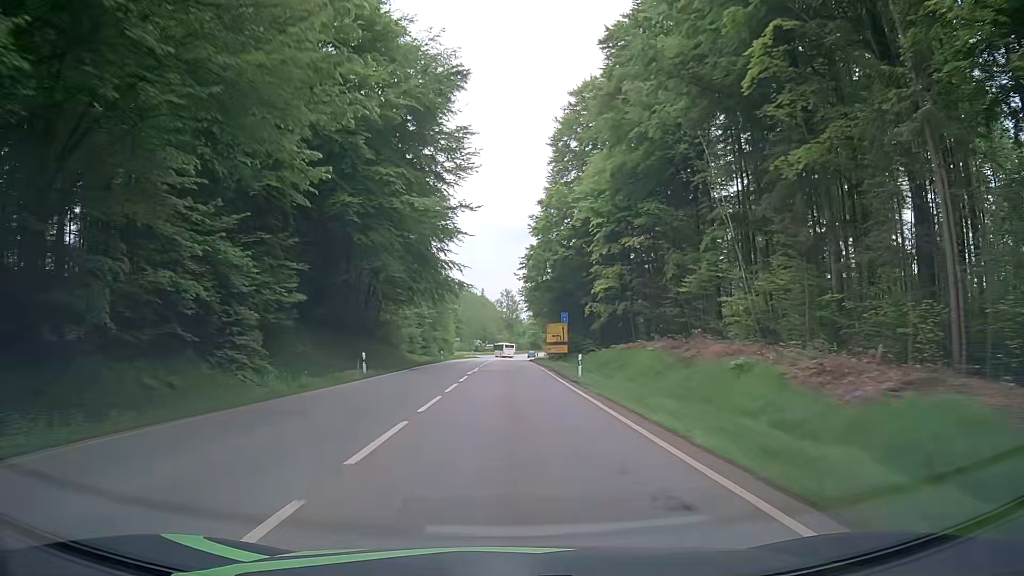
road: secondary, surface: asphalt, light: Day
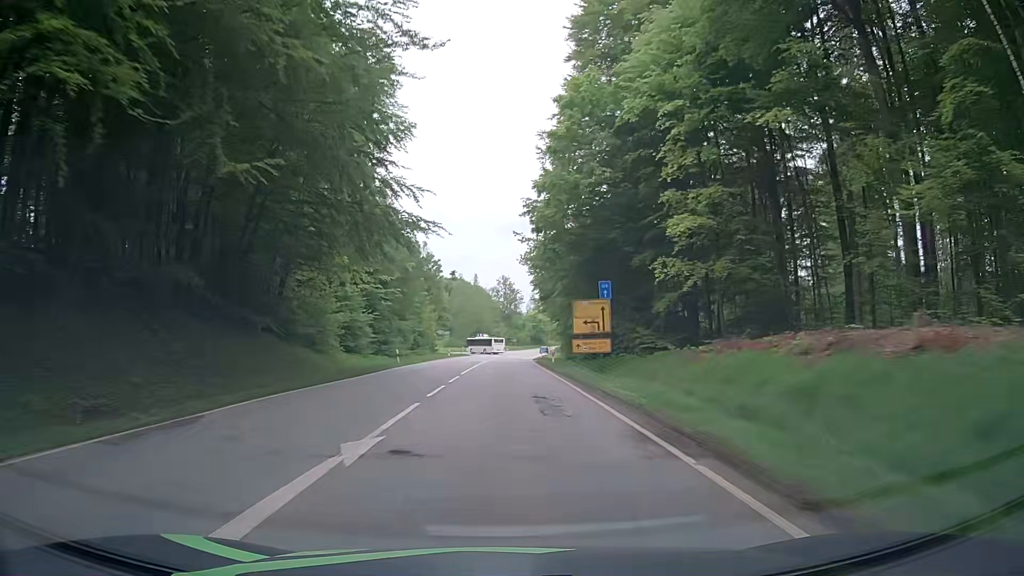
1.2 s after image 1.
(+0.3, +27.1) m; +1°
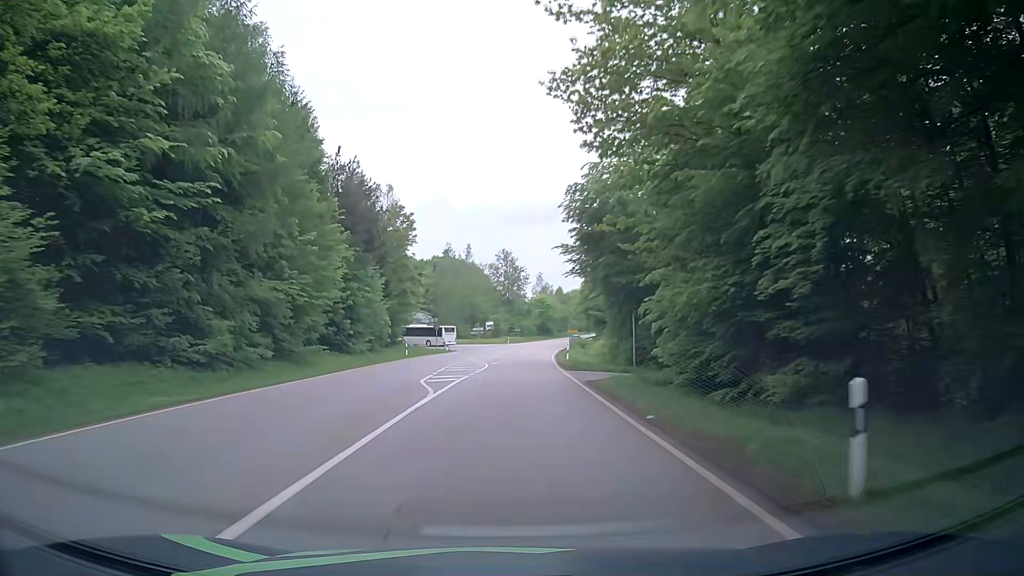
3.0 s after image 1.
(-0.1, +37.7) m; 0°
(0, +10) (0, +20) (0, +30) (0, +40) (0, +50) (0, +60) (0, +70) (+1, +80) (0, +90) (-5, +99) m
